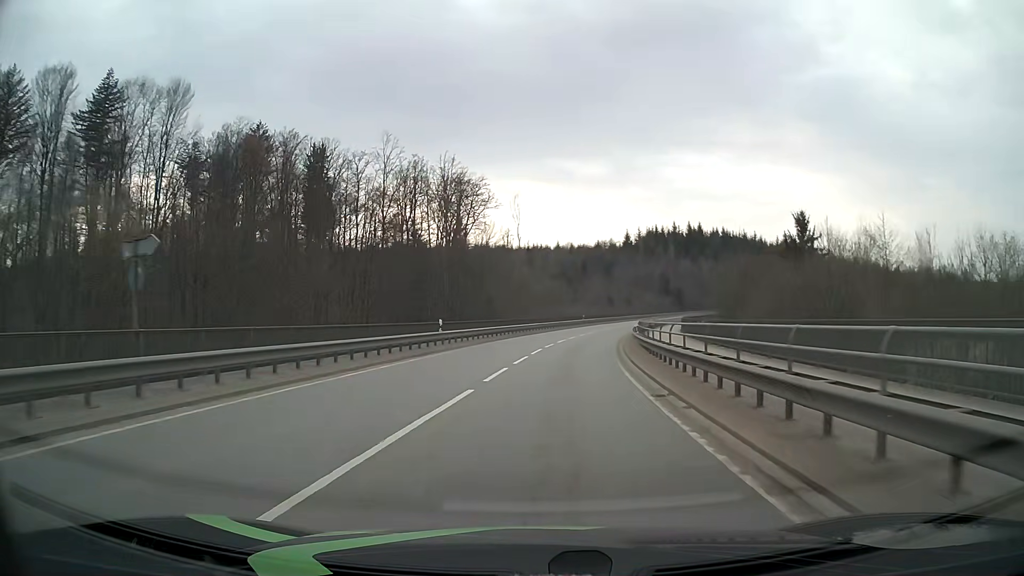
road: secondary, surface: asphalt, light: Day
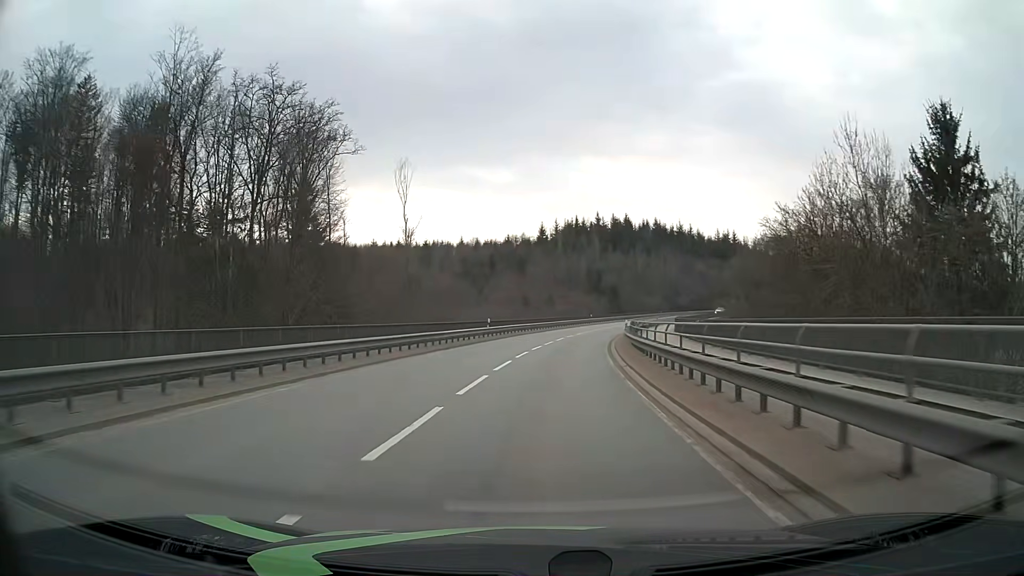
(+2.8, +38.6) m; +8°
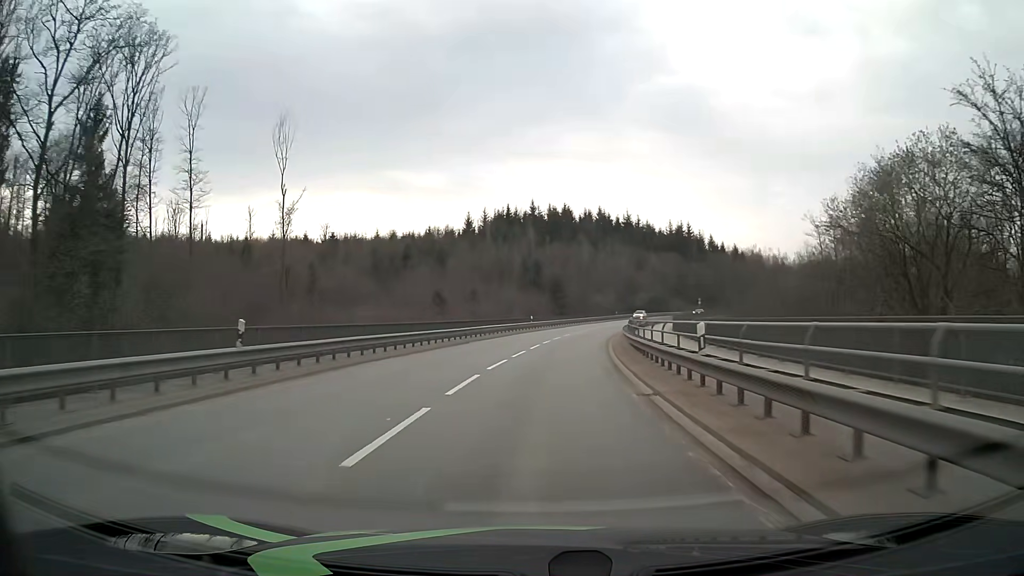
(+1.7, +30.3) m; +6°
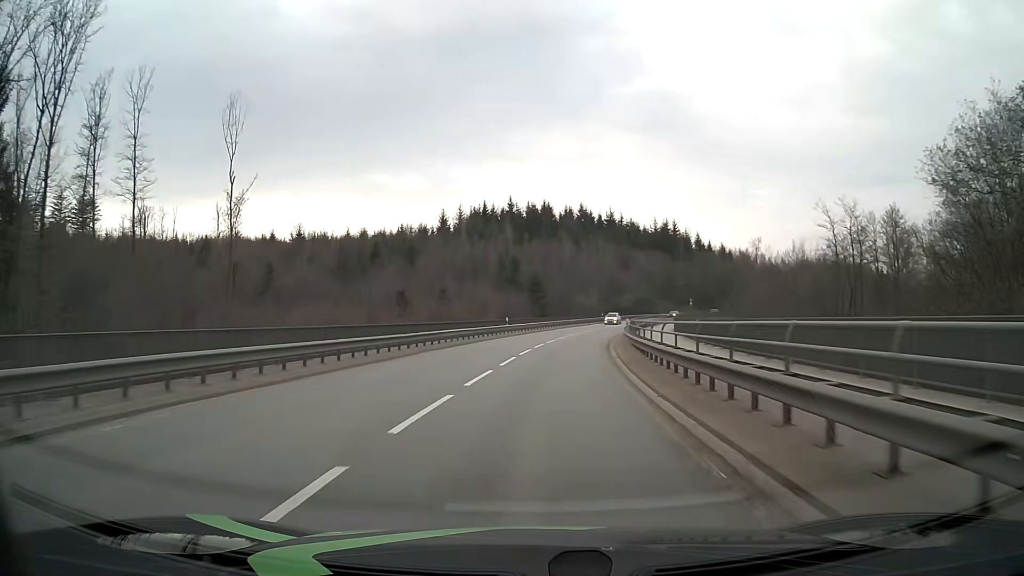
(+0.2, +10.2) m; +2°
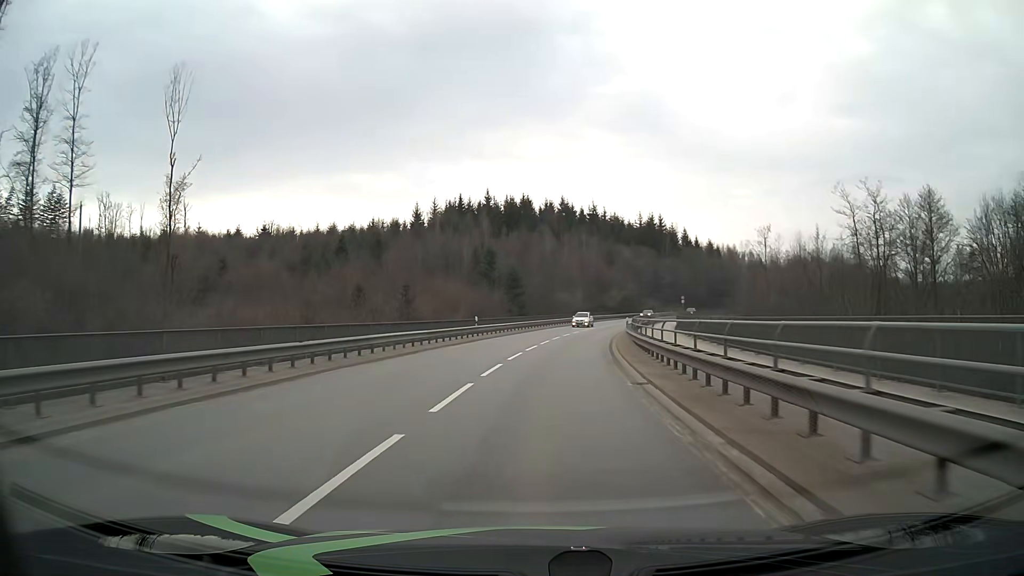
(+0.1, +10.2) m; +2°
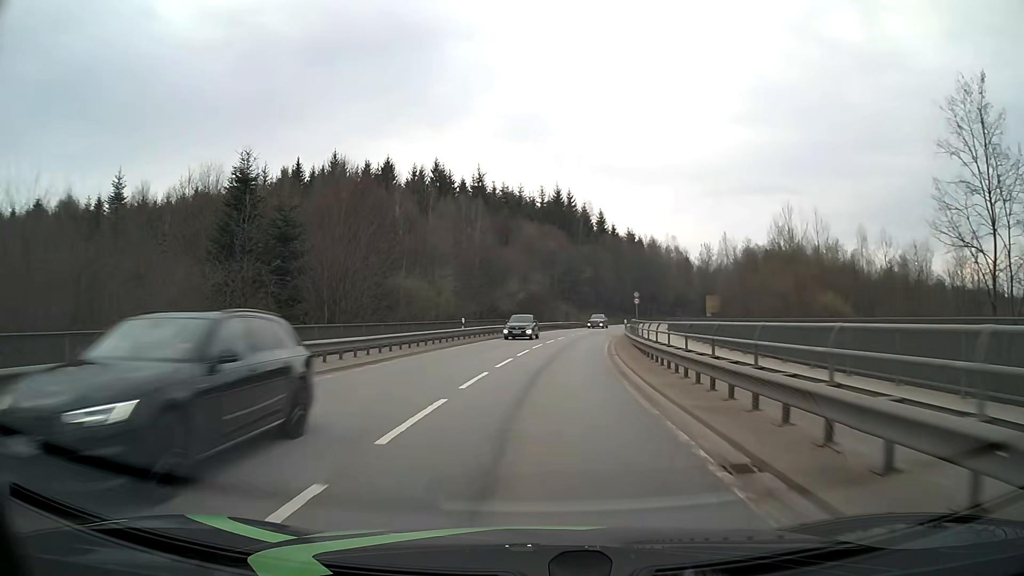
(+4.3, +50.2) m; +10°
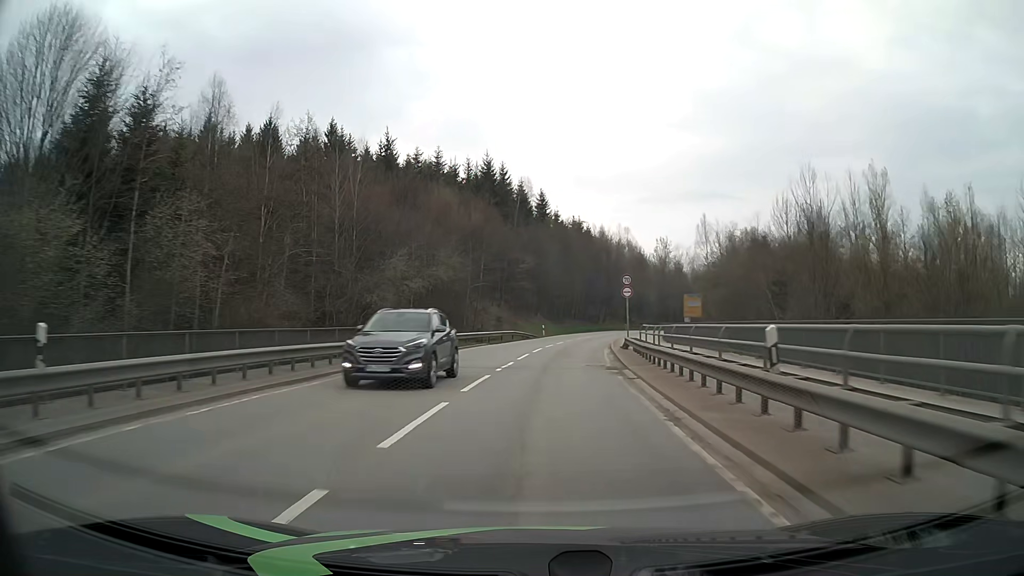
(+1.5, +29.9) m; +6°
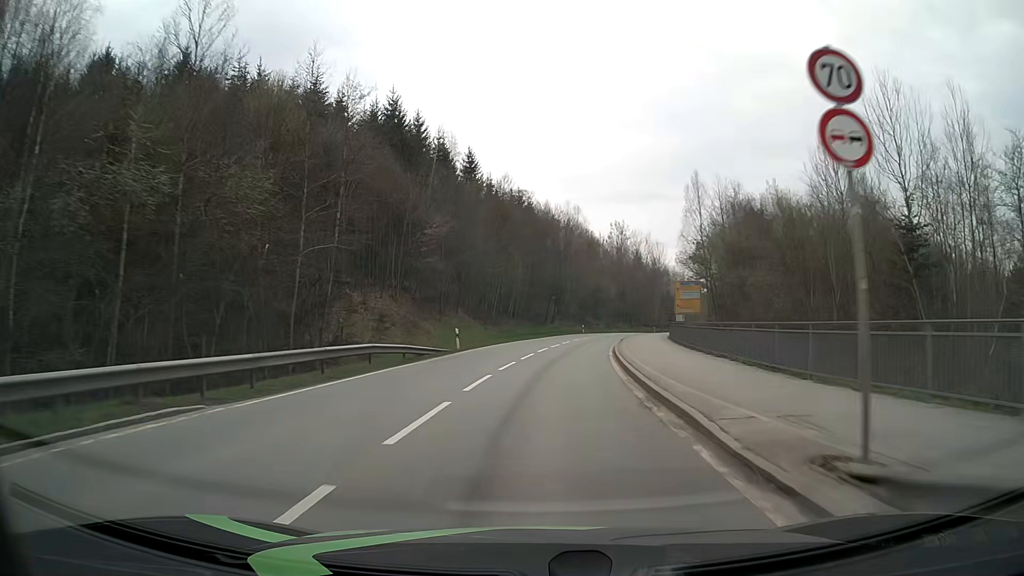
(+1.5, +29.7) m; +5°
(0, +10) (+1, +20) (+2, +30) (+3, +40) (+4, +50) (+6, +60) (+8, +69) (+11, +79) (+14, +89) (+17, +98) m
